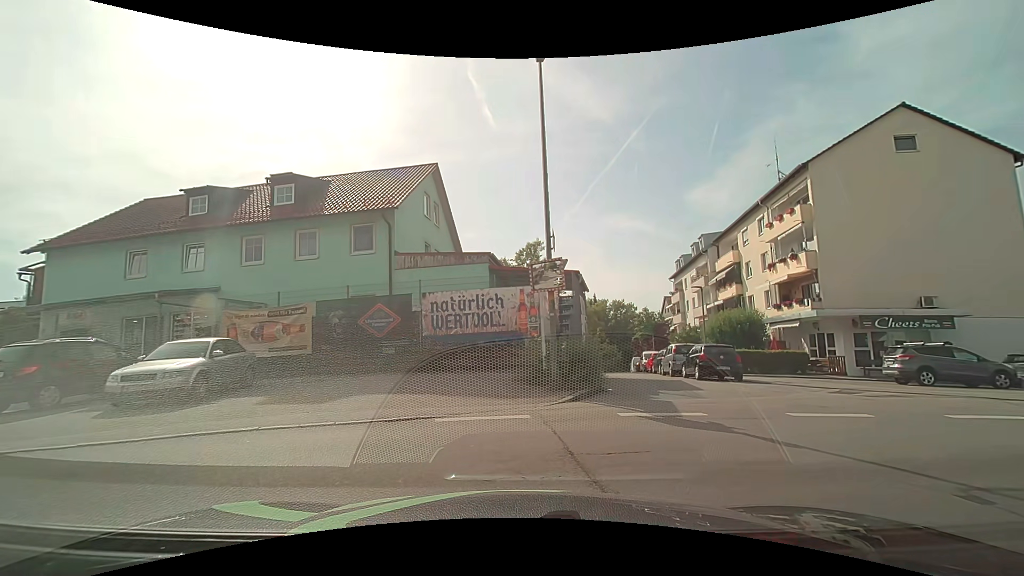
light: Day
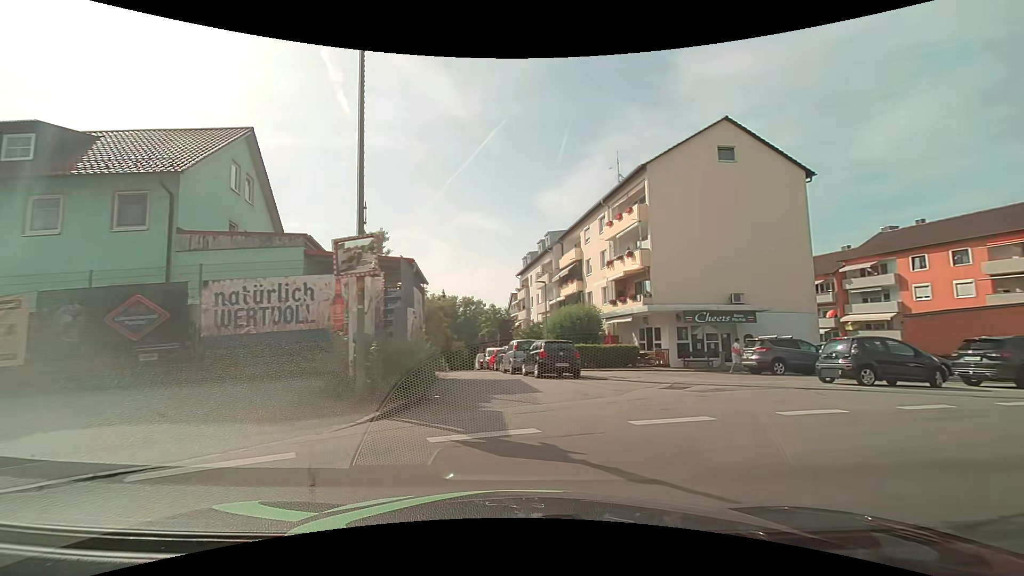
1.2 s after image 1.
(+0.4, +2.4) m; +18°
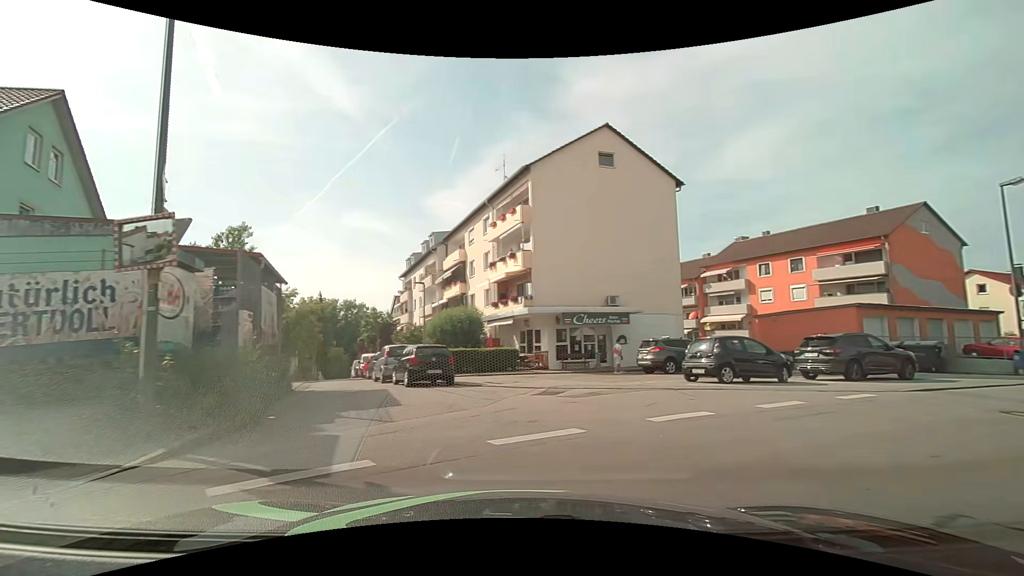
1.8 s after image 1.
(+0.1, +1.3) m; +12°
